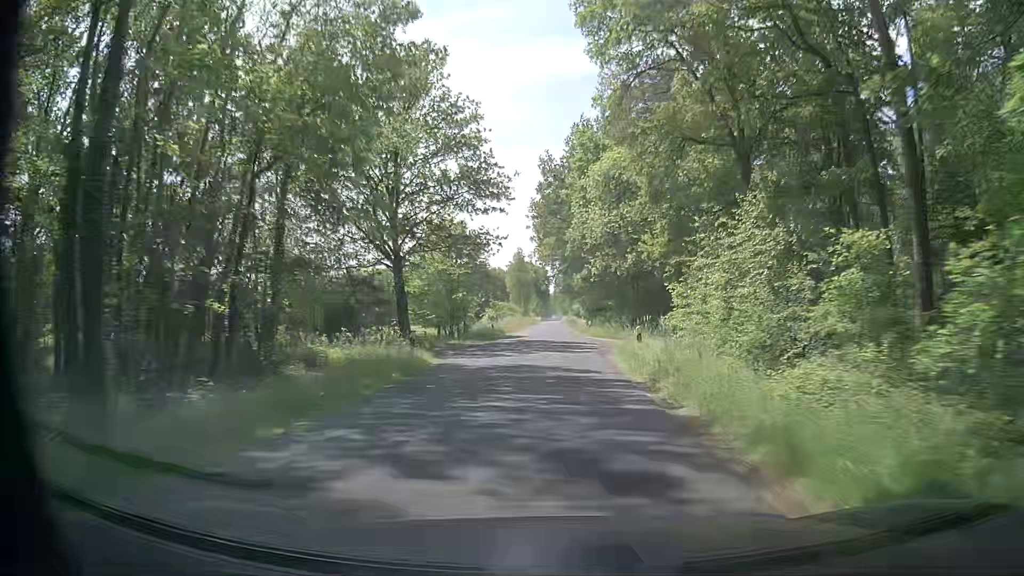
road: secondary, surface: asphalt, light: Day
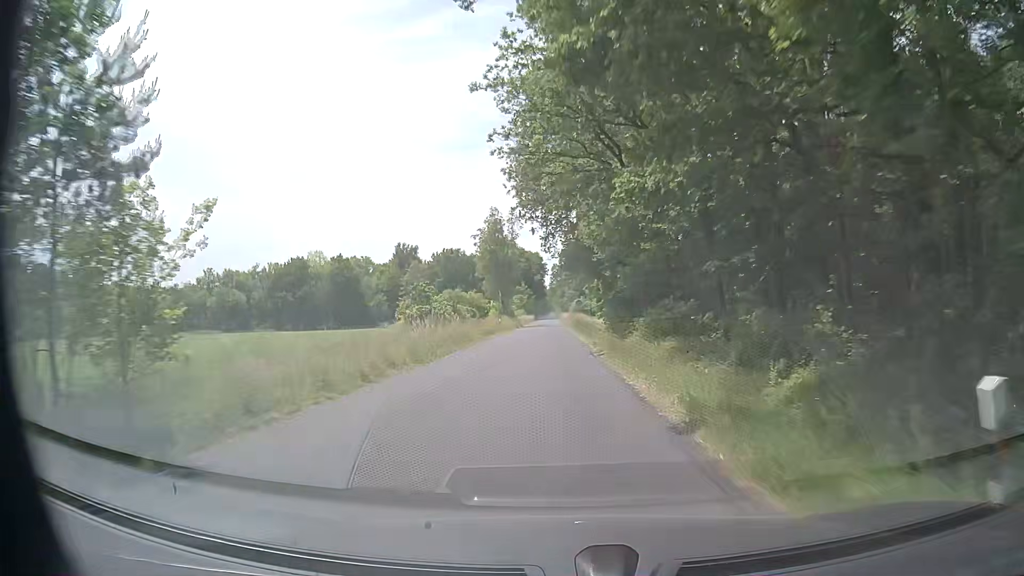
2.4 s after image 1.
(+0.5, +44.3) m; +1°
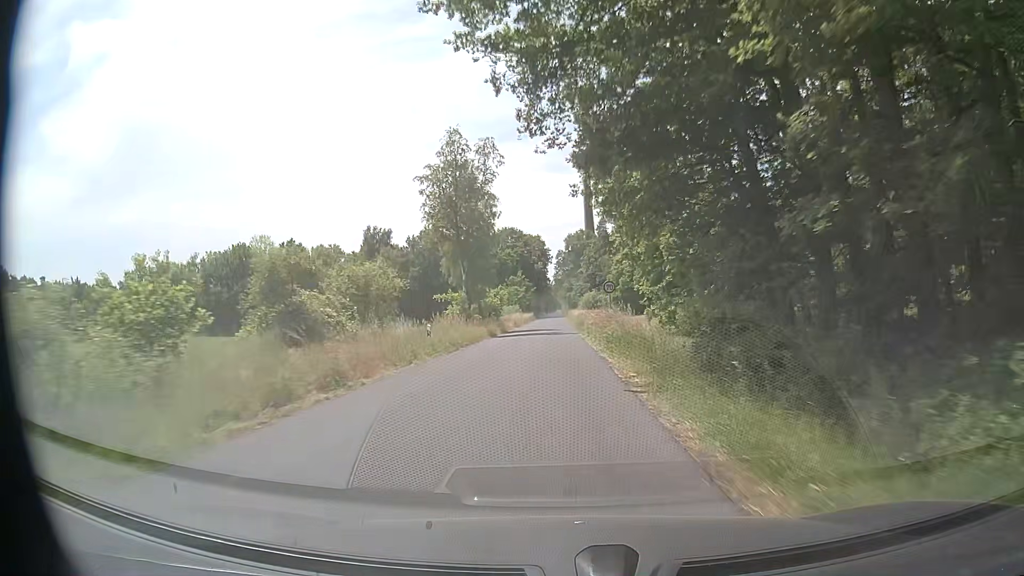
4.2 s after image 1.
(-0.2, +33.7) m; 0°
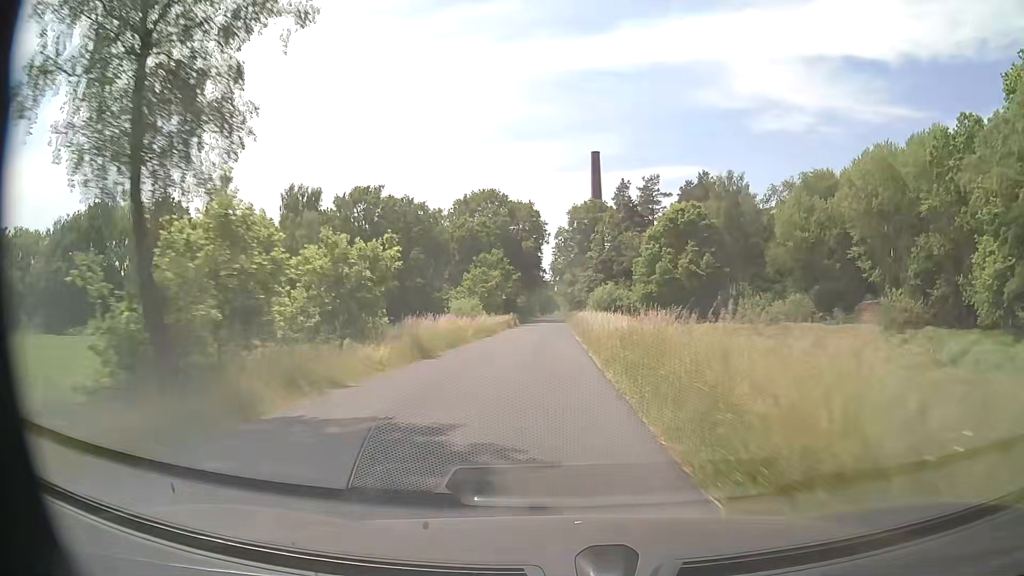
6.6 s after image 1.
(0.0, +45.1) m; 0°
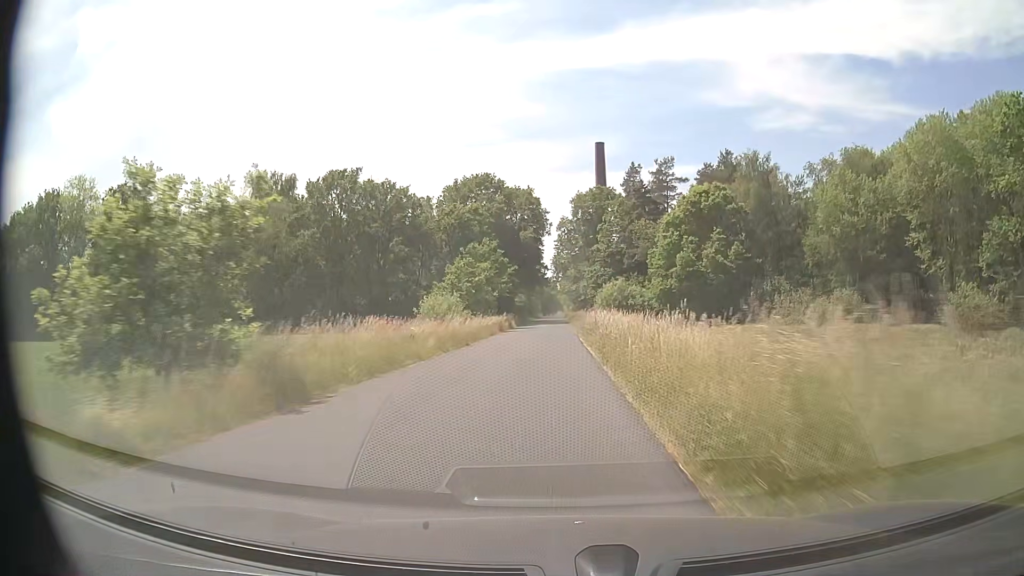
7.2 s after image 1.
(+0.1, +11.3) m; 0°
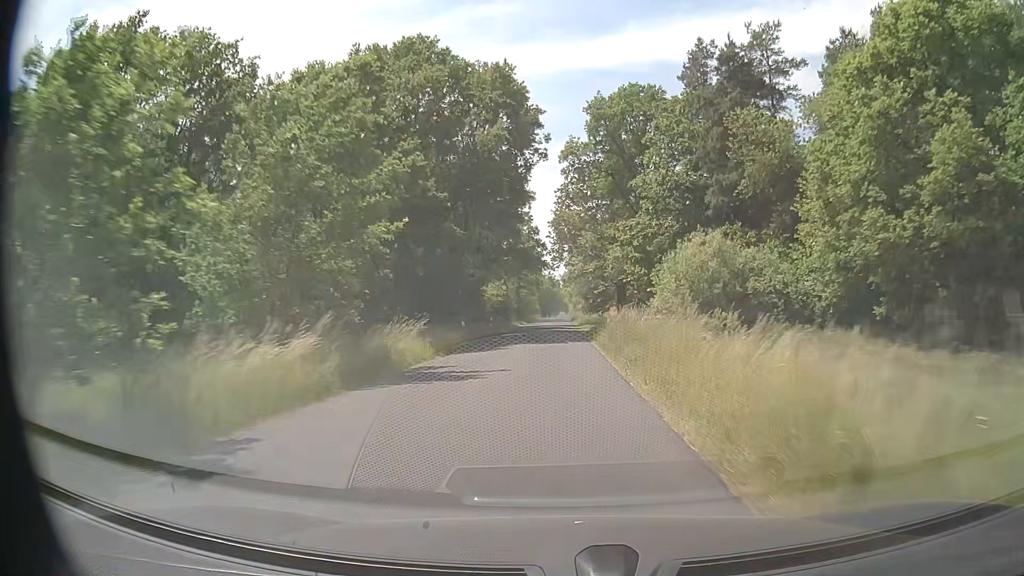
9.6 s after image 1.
(-0.1, +45.3) m; 0°
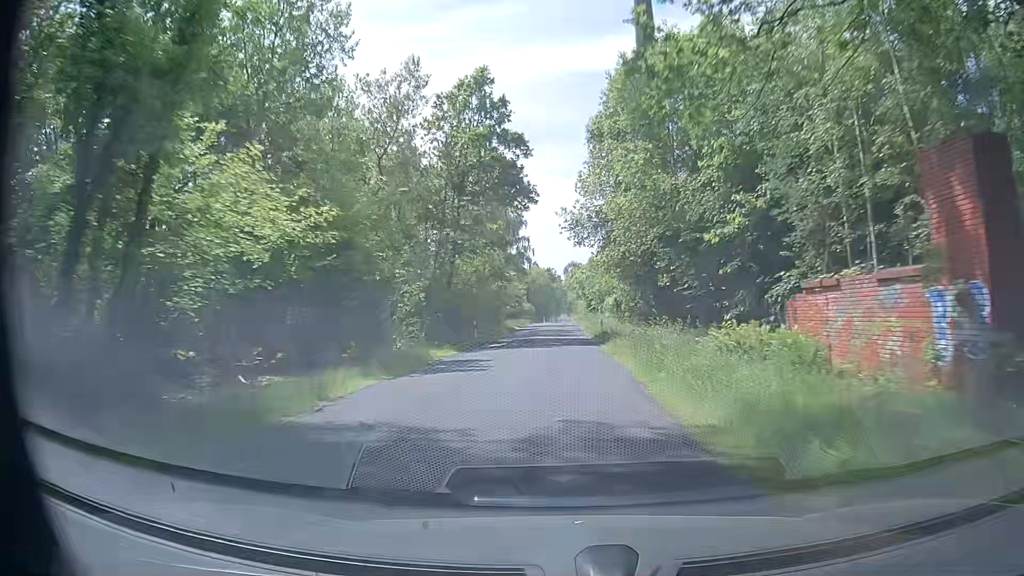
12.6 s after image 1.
(-0.1, +56.5) m; 0°
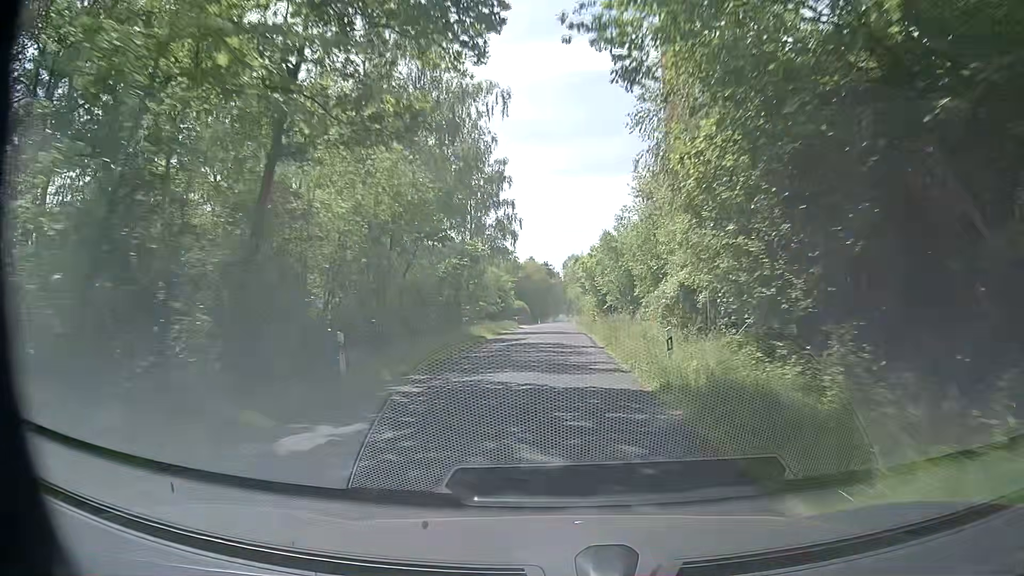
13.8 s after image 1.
(+0.1, +22.5) m; 0°
(0, +10) (0, +20) (0, +30) (0, +40) (0, +50) (0, +60) (0, +70) (0, +80) (0, +90) (0, +100) m
